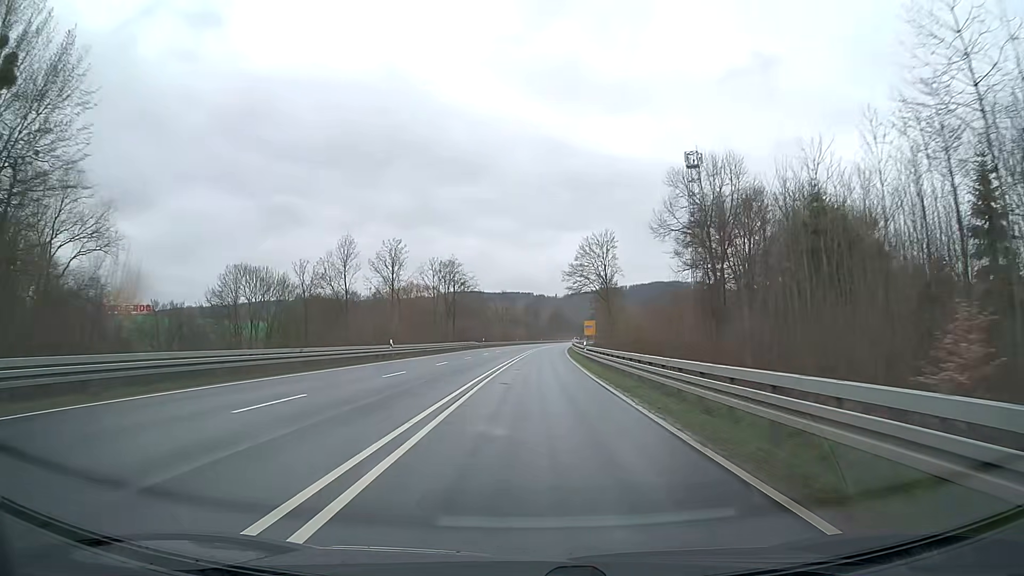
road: primary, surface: asphalt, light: Day
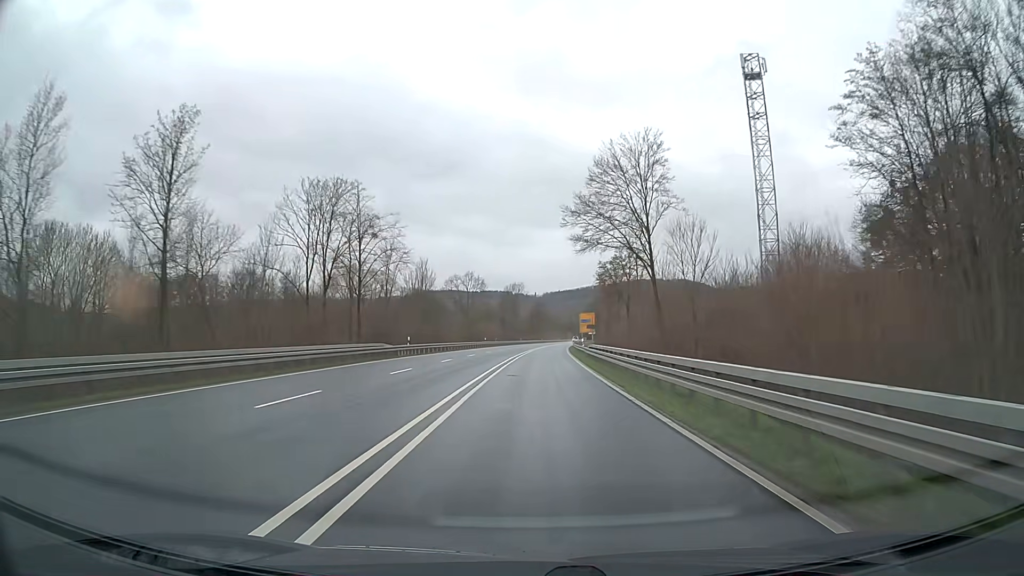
(+0.7, +47.4) m; +2°
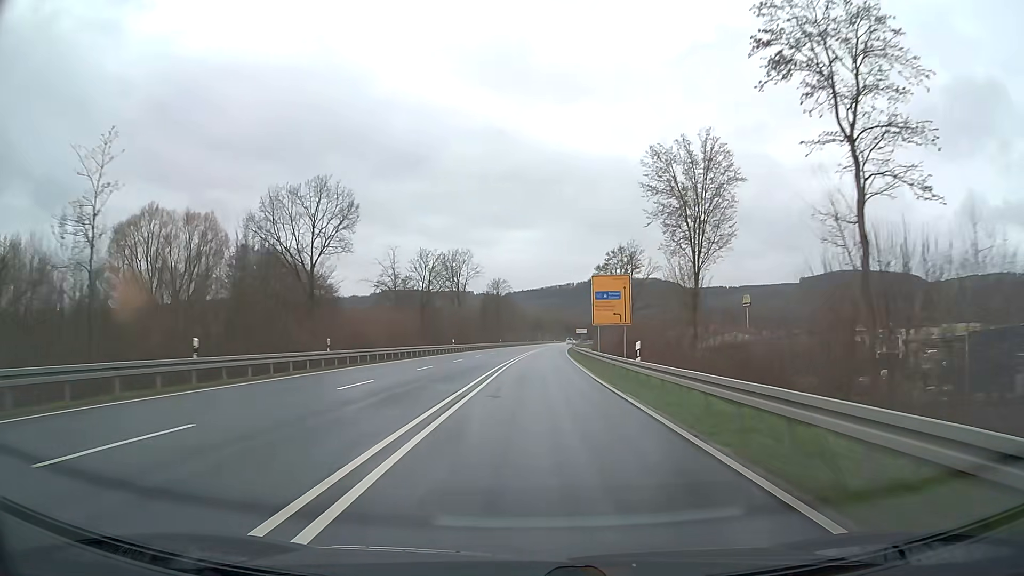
(+2.2, +78.9) m; +3°
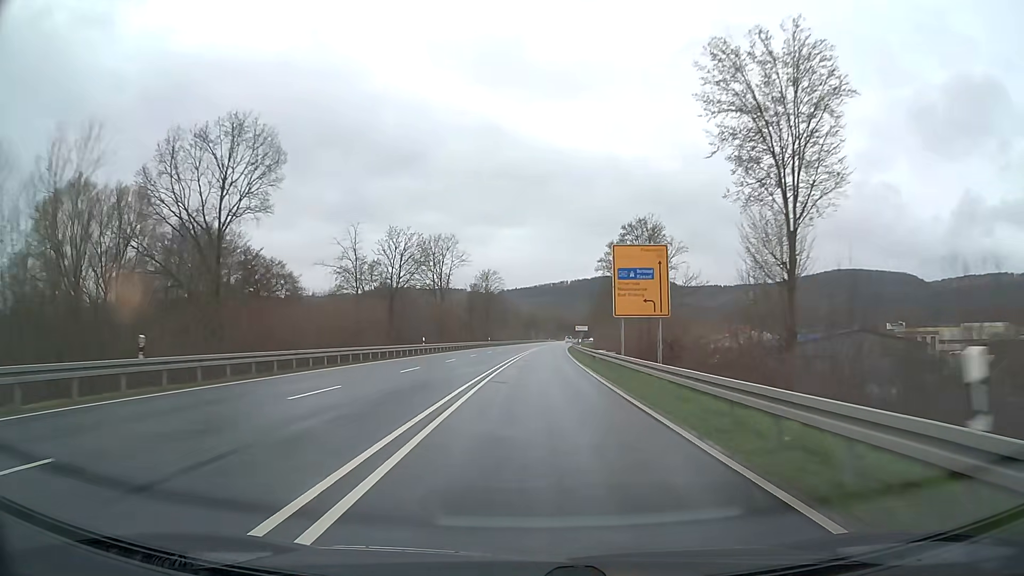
(+0.1, +15.8) m; +1°
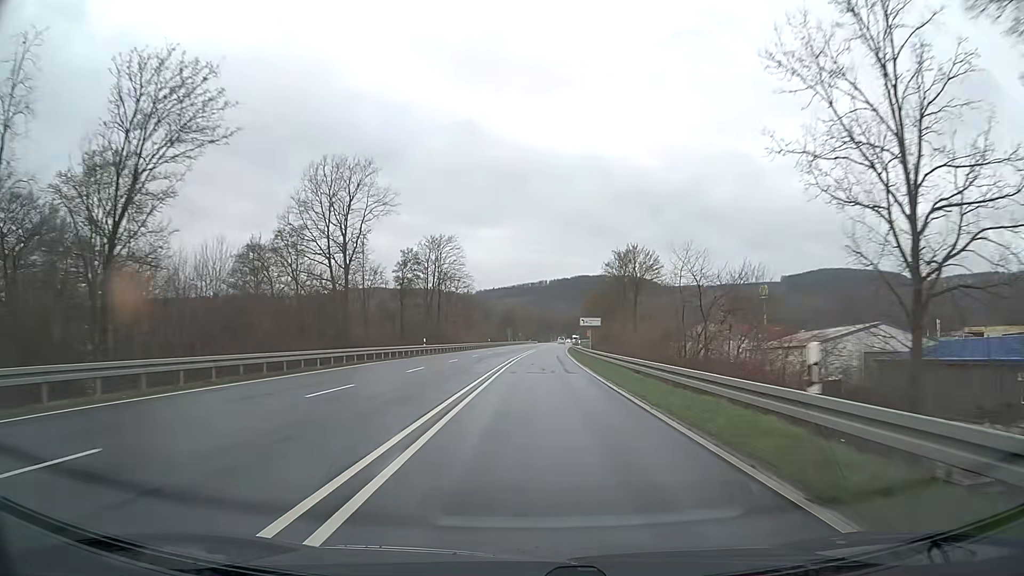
(+0.6, +47.4) m; +2°
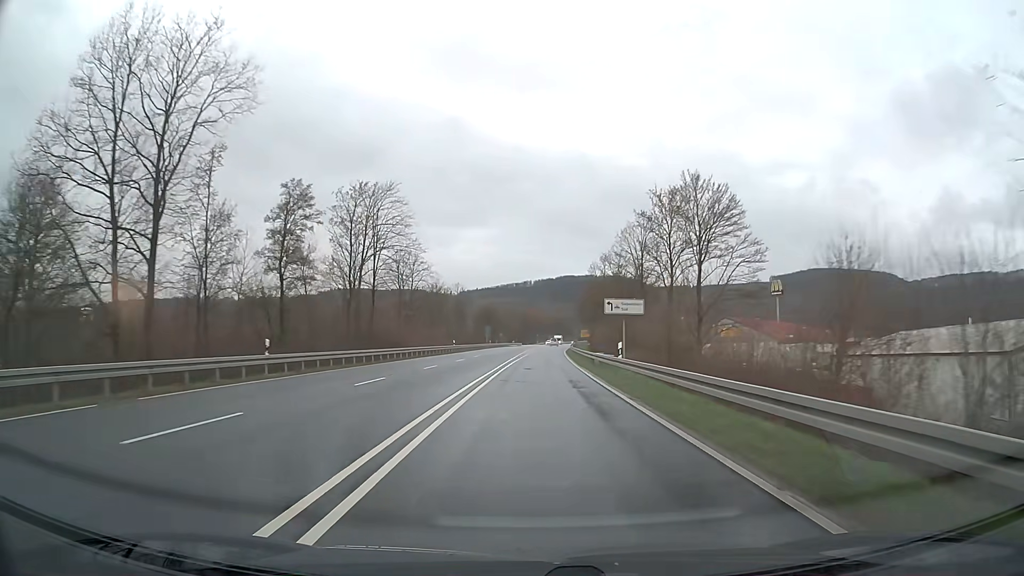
(+0.3, +31.6) m; +1°
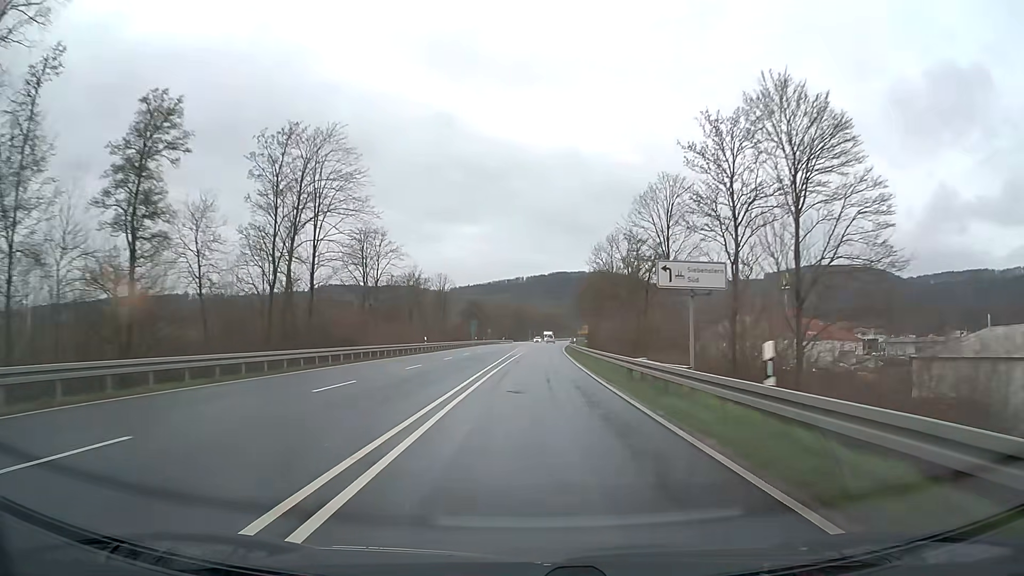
(+0.1, +15.7) m; +1°
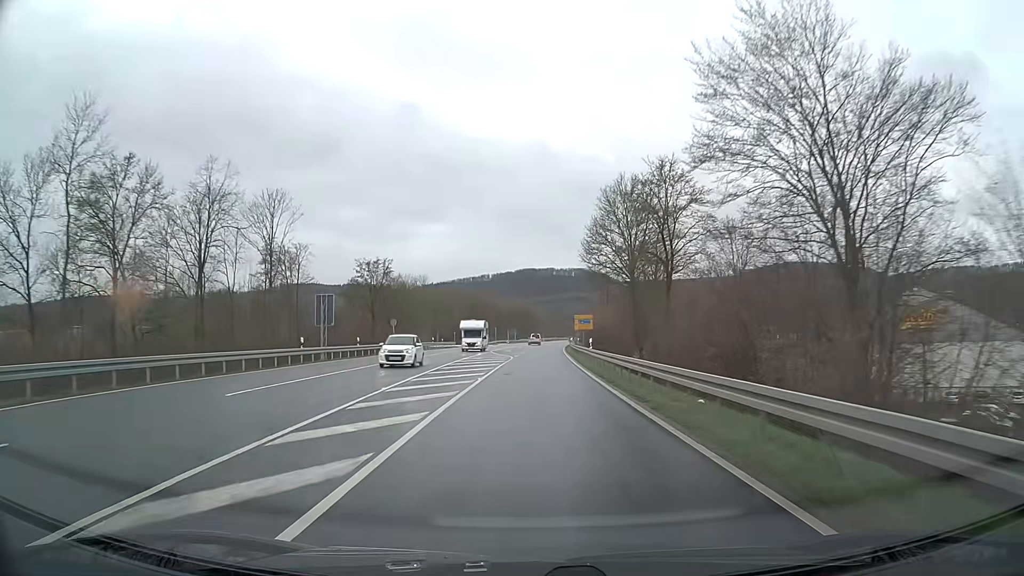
(+1.6, +73.3) m; +3°
(0, +10) (0, +20) (0, +30) (+1, +40) (+1, +50) (+1, +60) (+2, +70) (+2, +80) (+3, +90) (+3, +100) m
